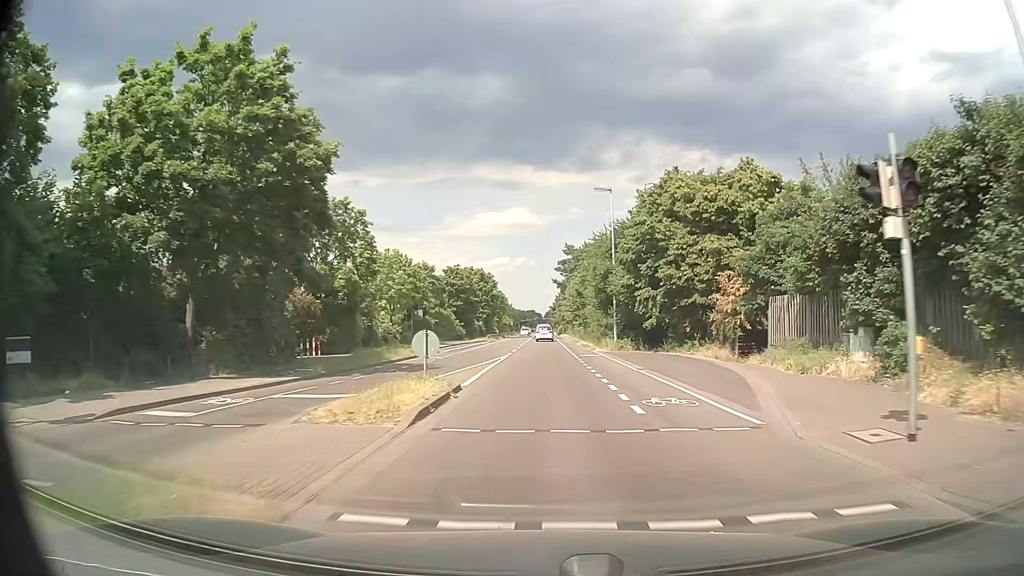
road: secondary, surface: asphalt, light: Day
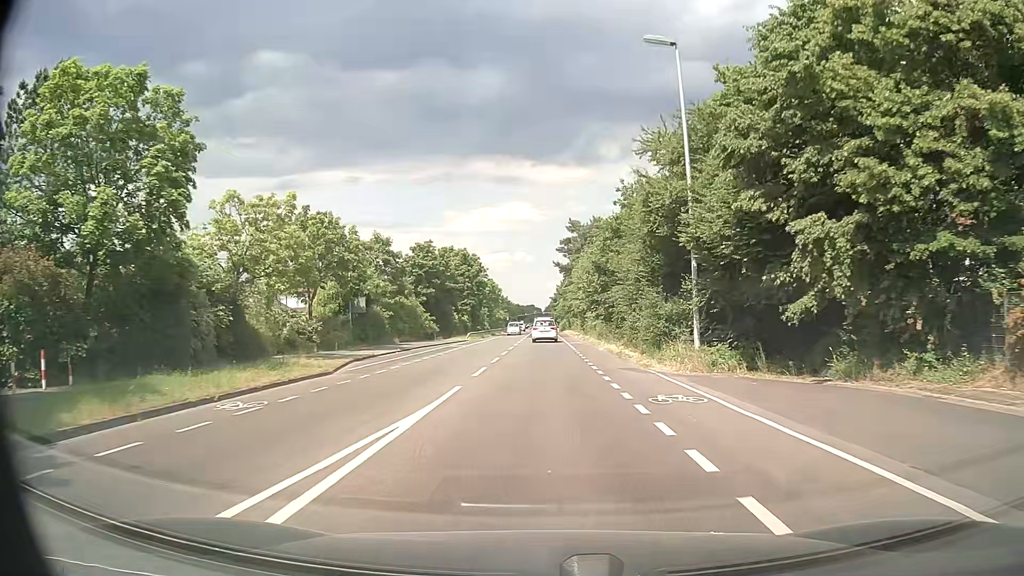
(+0.1, +22.4) m; 0°
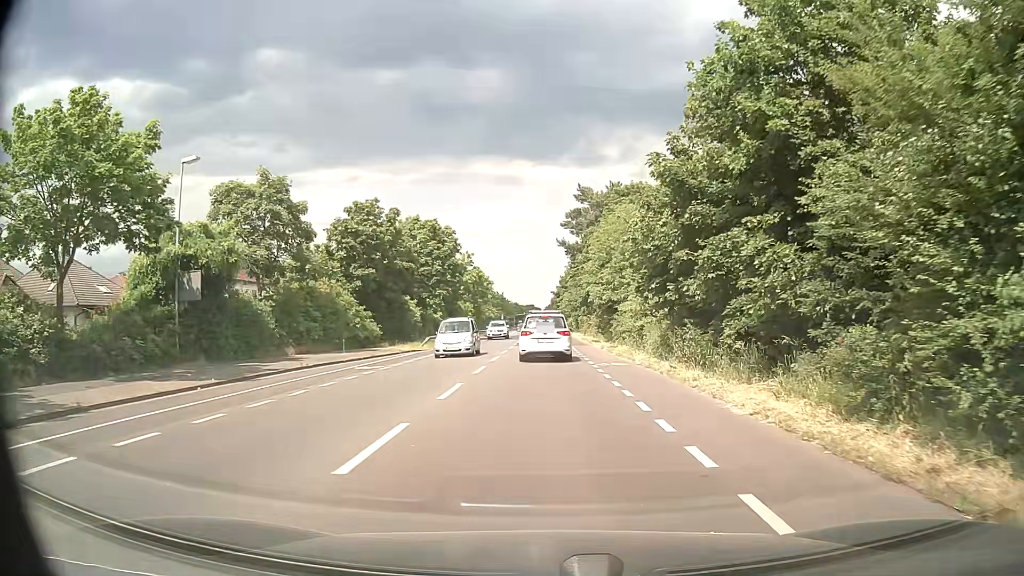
(-0.1, +23.6) m; 0°
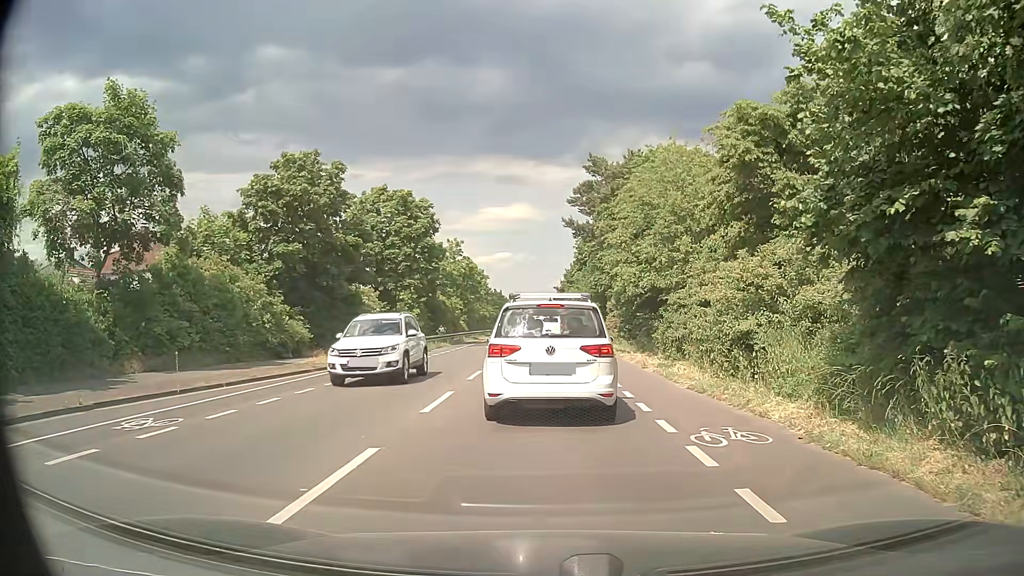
(-0.1, +13.4) m; -1°
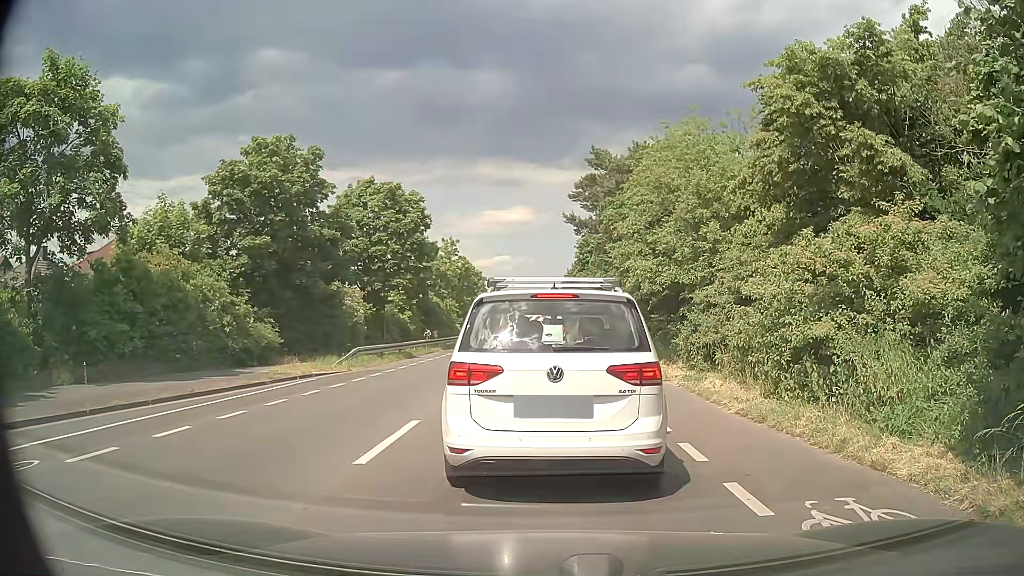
(0.0, +3.4) m; 0°
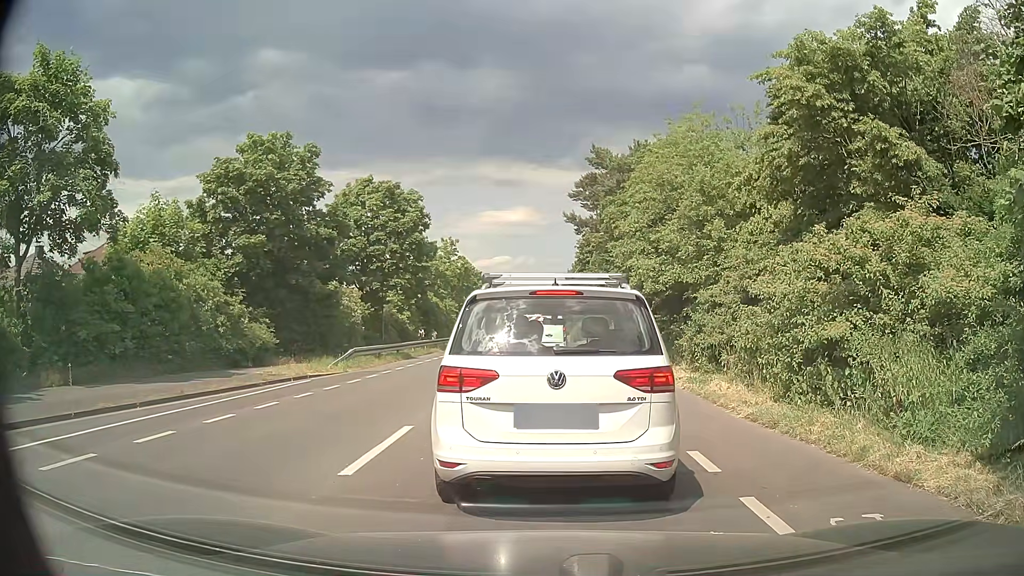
(0.0, +0.5) m; 0°
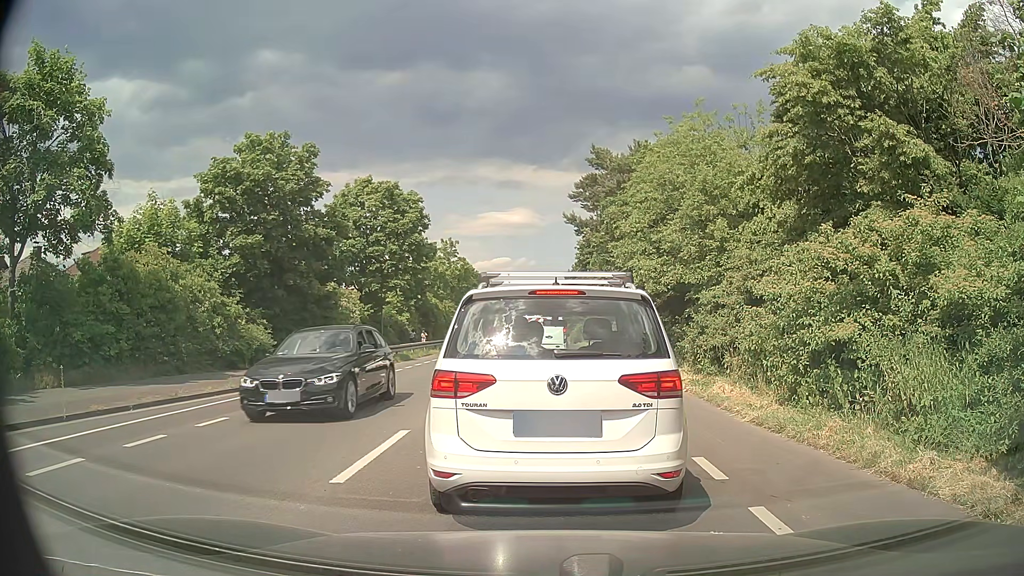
(0.0, +0.3) m; 0°
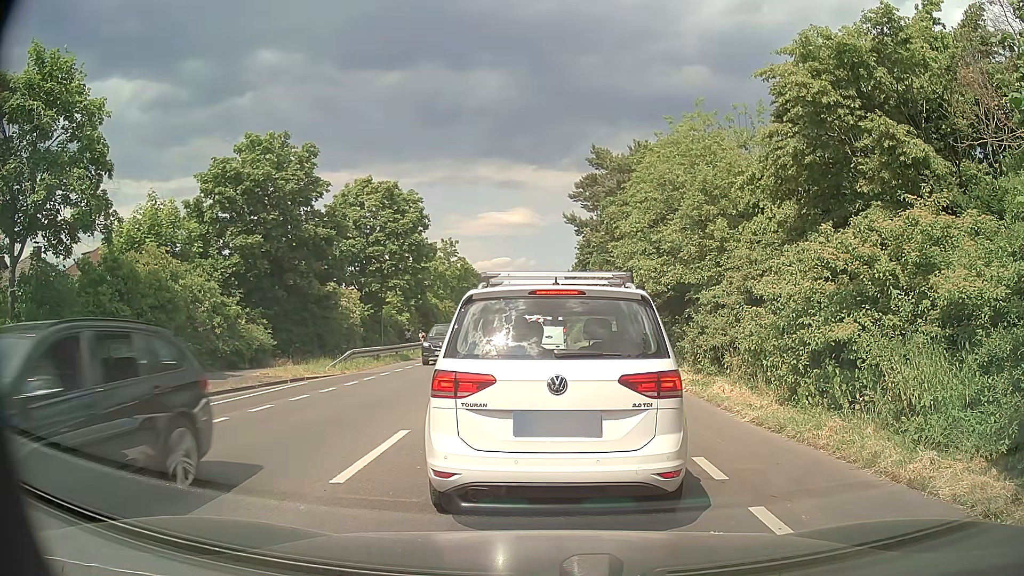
(0.0, 0.0) m; 0°
